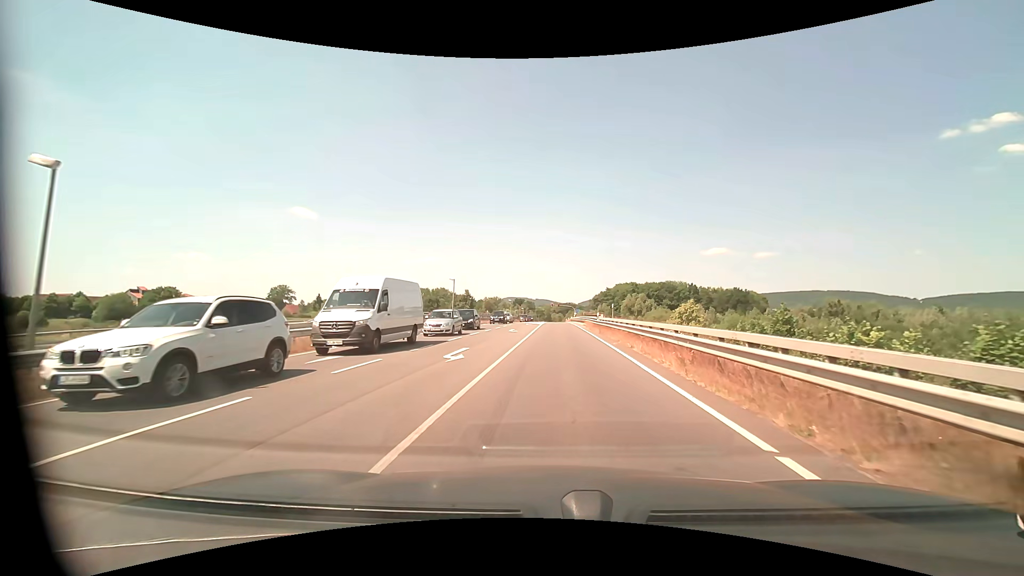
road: secondary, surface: asphalt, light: Day
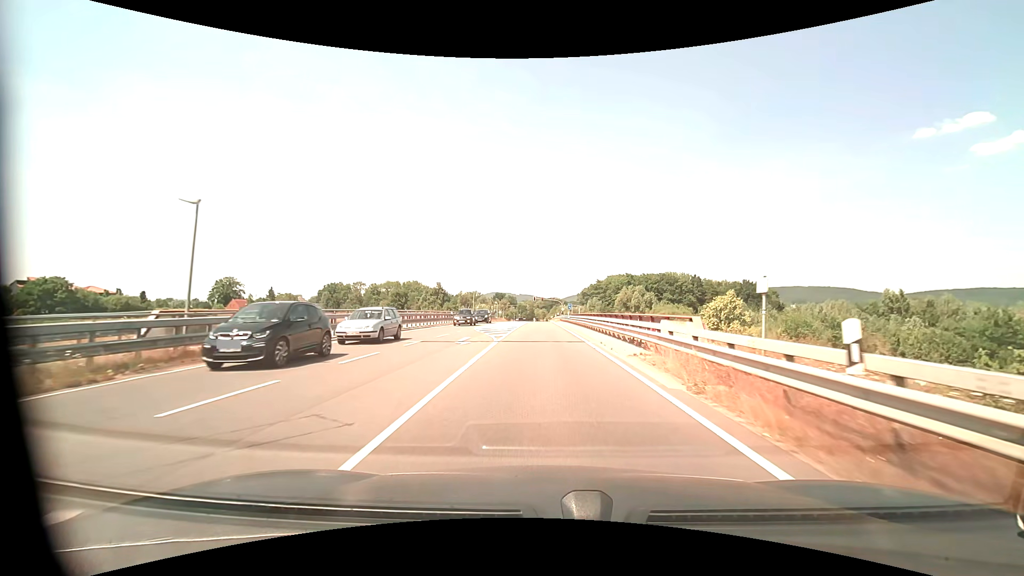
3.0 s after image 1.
(+0.8, +34.9) m; +2°
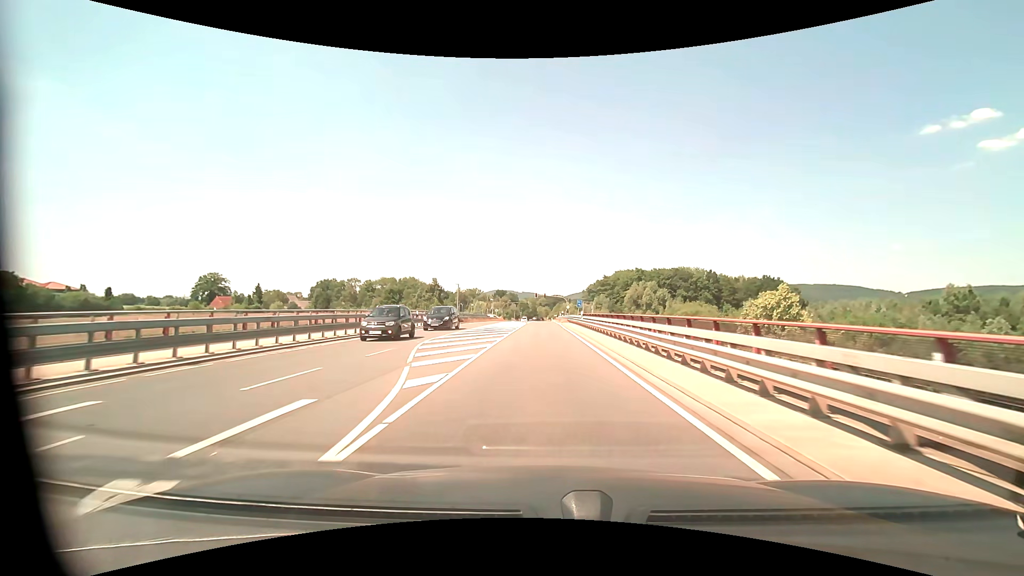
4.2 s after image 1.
(0.0, +16.3) m; 0°
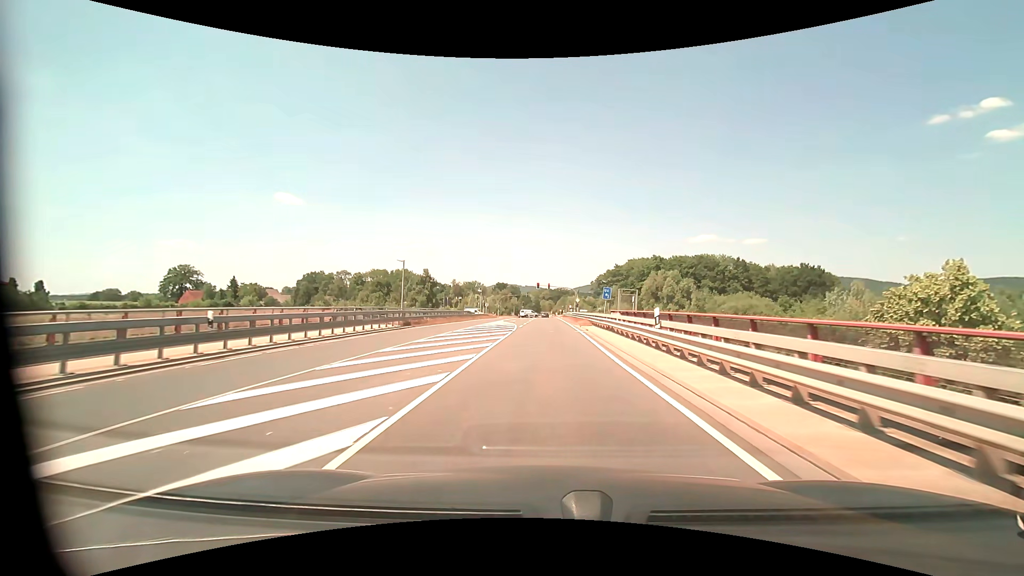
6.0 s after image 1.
(-0.1, +24.8) m; 0°
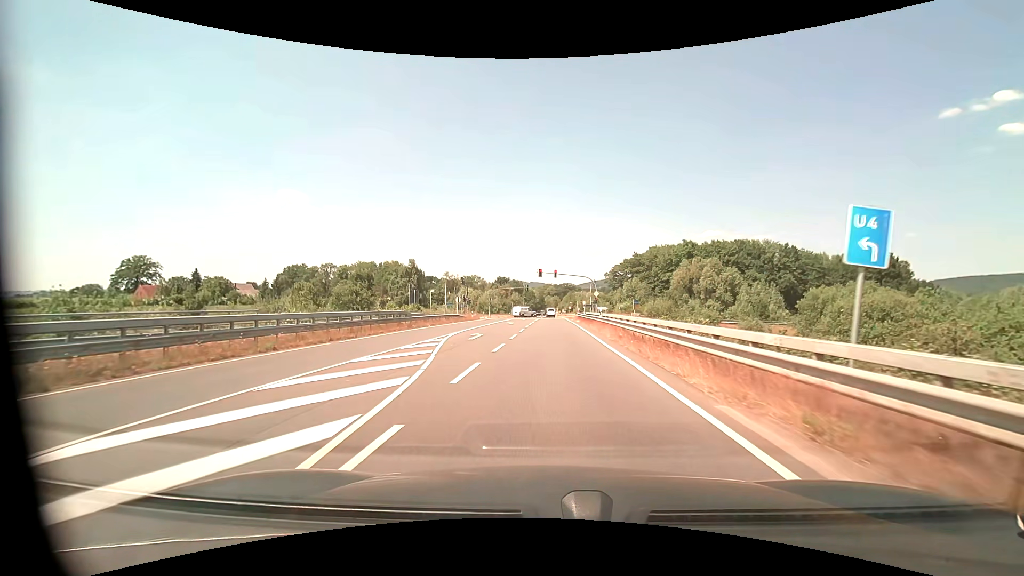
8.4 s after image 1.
(+0.1, +30.7) m; 0°
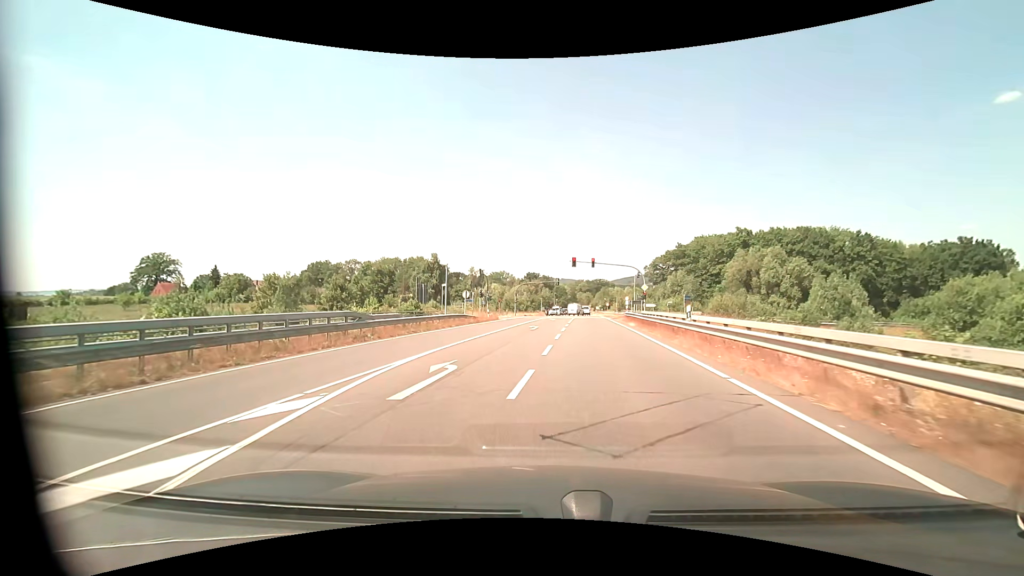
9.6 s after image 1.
(-0.4, +13.4) m; -4°
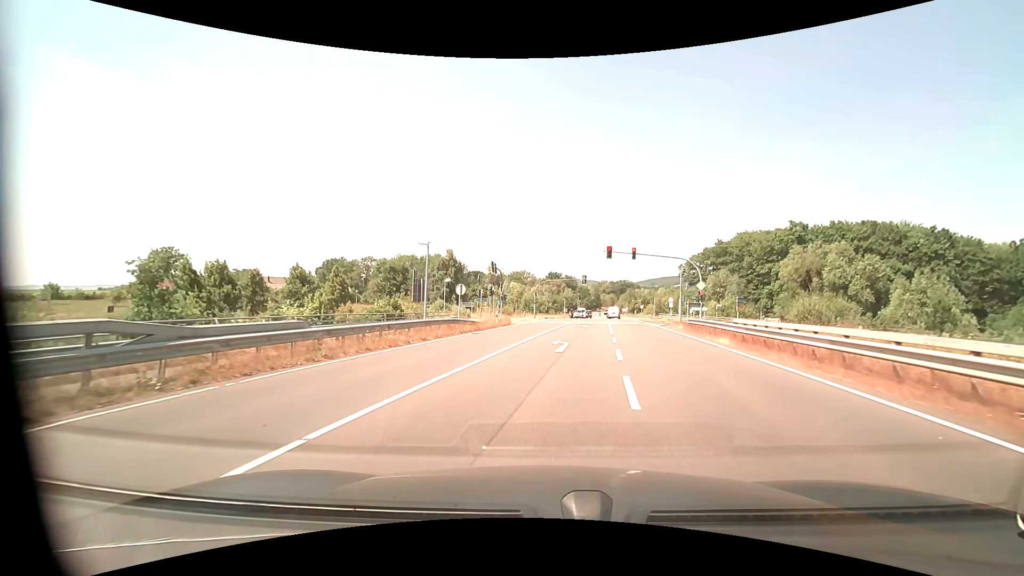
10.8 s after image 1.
(-0.4, +12.4) m; -3°
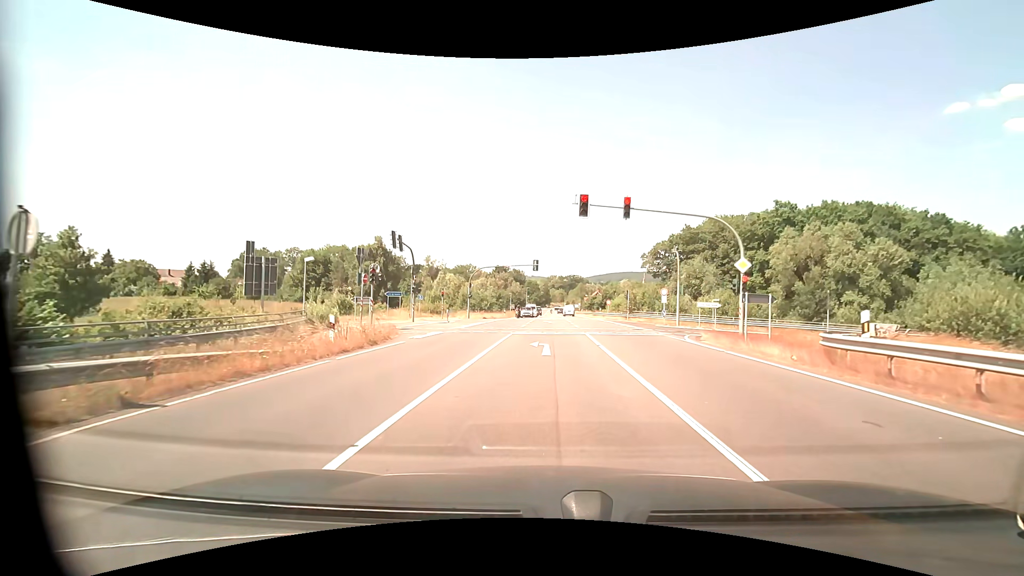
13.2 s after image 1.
(+1.2, +21.1) m; +6°
(0, +10) (0, +20) (0, +30) (-1, +40) (-6, +49) (-15, +52) (-25, +51) (-35, +50) (-45, +49) (-55, +49) m
